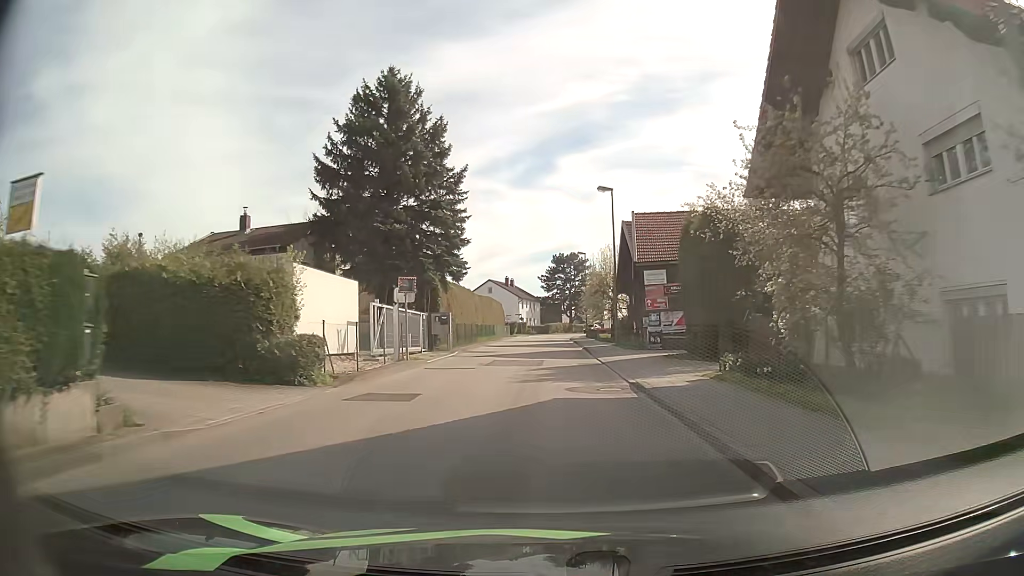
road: unclassified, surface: asphalt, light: Day
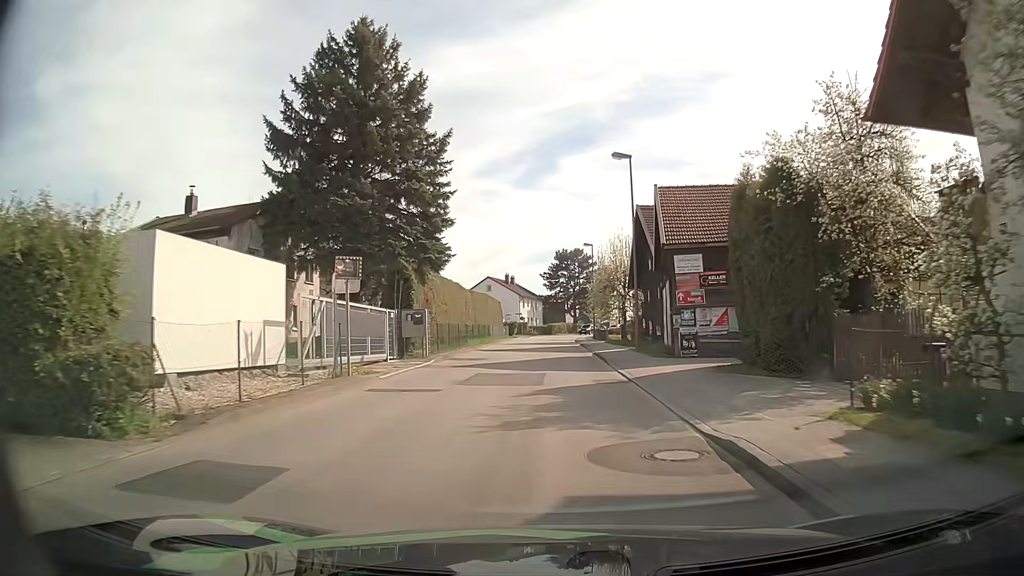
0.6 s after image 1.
(0.0, +7.0) m; 0°
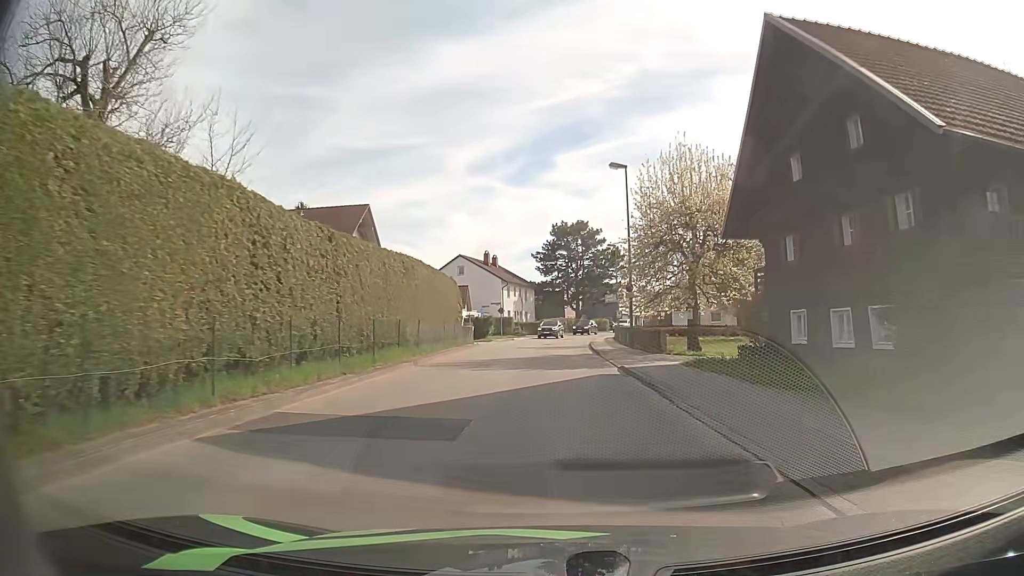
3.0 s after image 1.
(0.0, +28.4) m; 0°
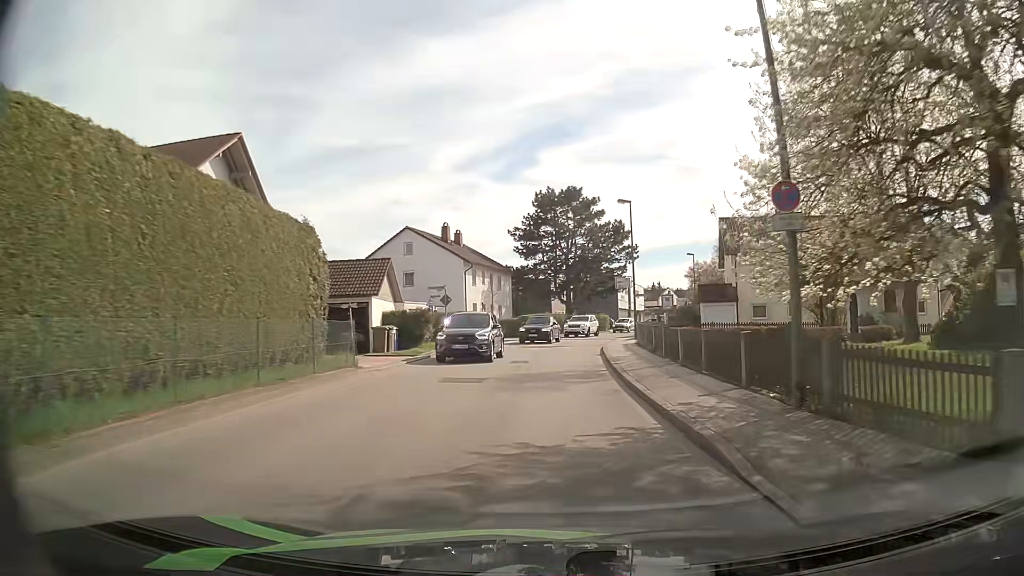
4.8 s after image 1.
(+0.4, +21.3) m; +1°
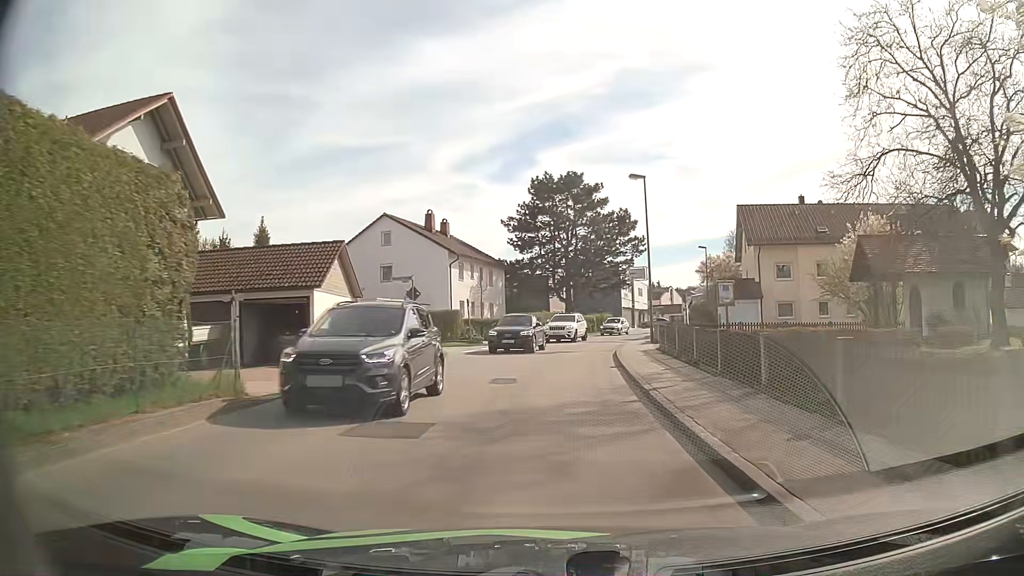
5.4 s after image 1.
(0.0, +6.9) m; 0°
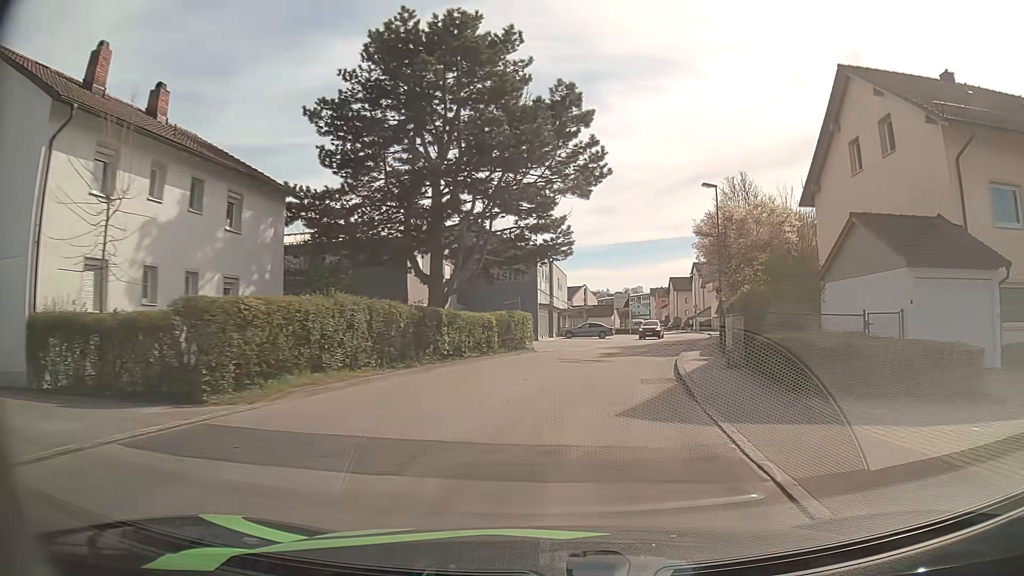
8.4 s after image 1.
(+2.2, +34.2) m; +9°
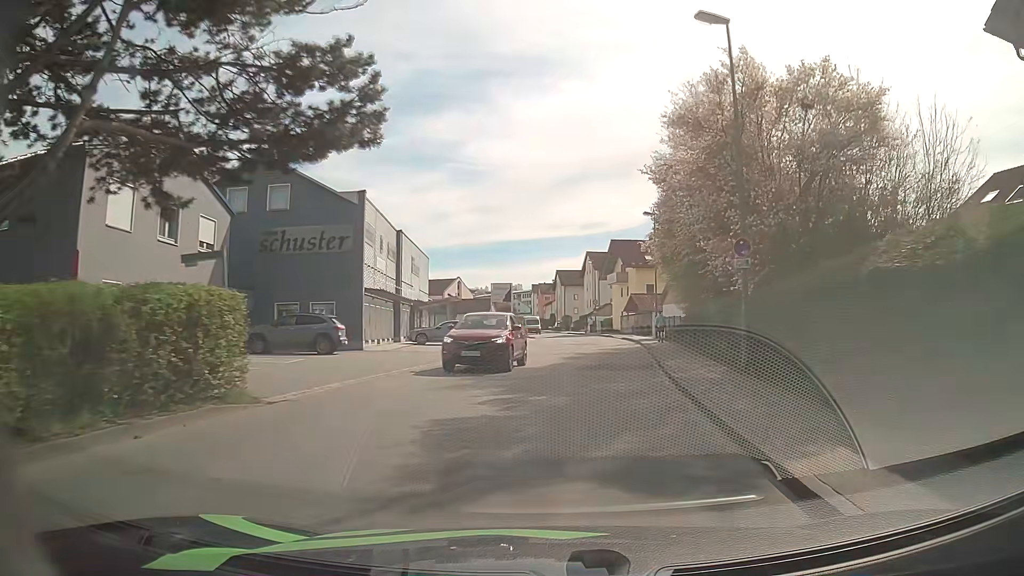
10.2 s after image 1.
(+1.9, +20.6) m; +9°
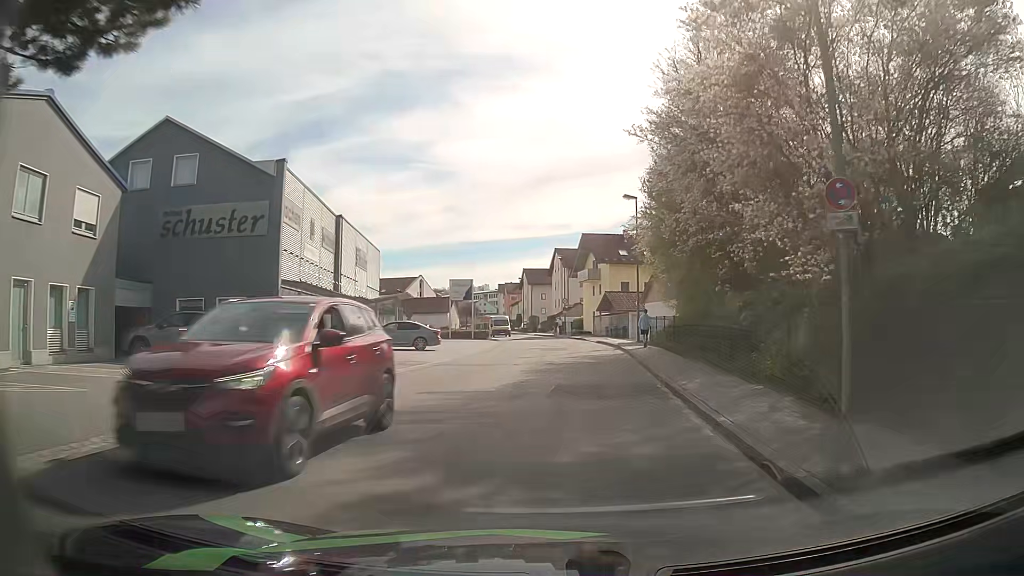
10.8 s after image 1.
(+0.2, +6.5) m; +4°
(0, +10) (+1, +20) (+1, +30) (+1, +40) (+1, +50) (-1, +60) (-2, +70) (-4, +80) (-5, +90) (-7, +99) m
